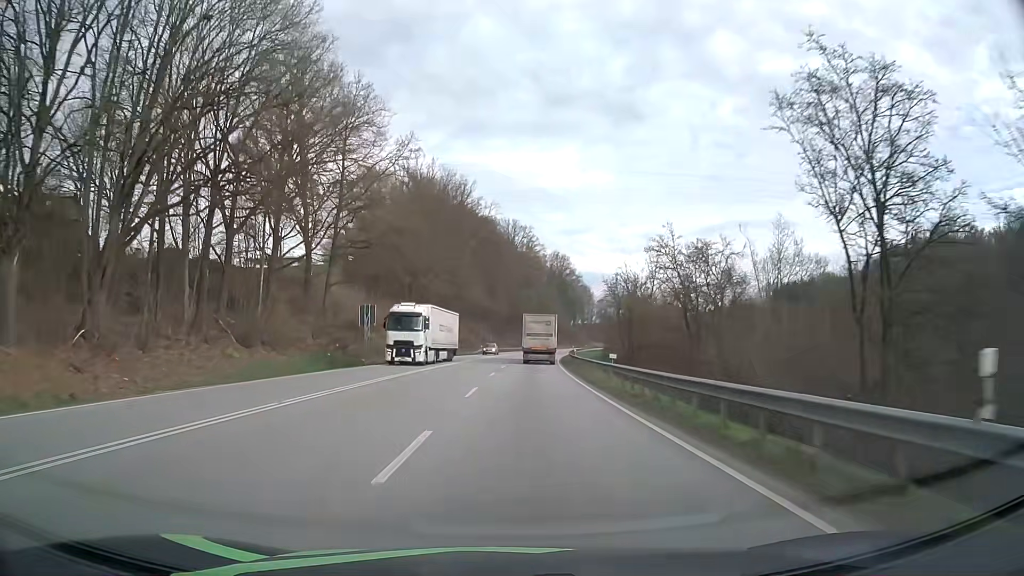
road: primary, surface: asphalt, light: Day
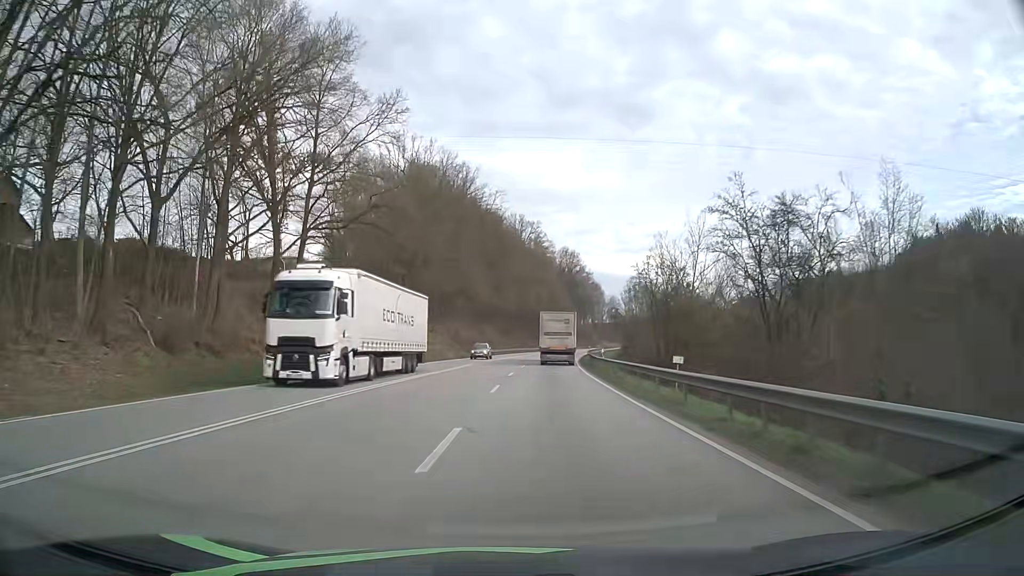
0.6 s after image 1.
(-0.1, +11.2) m; -1°
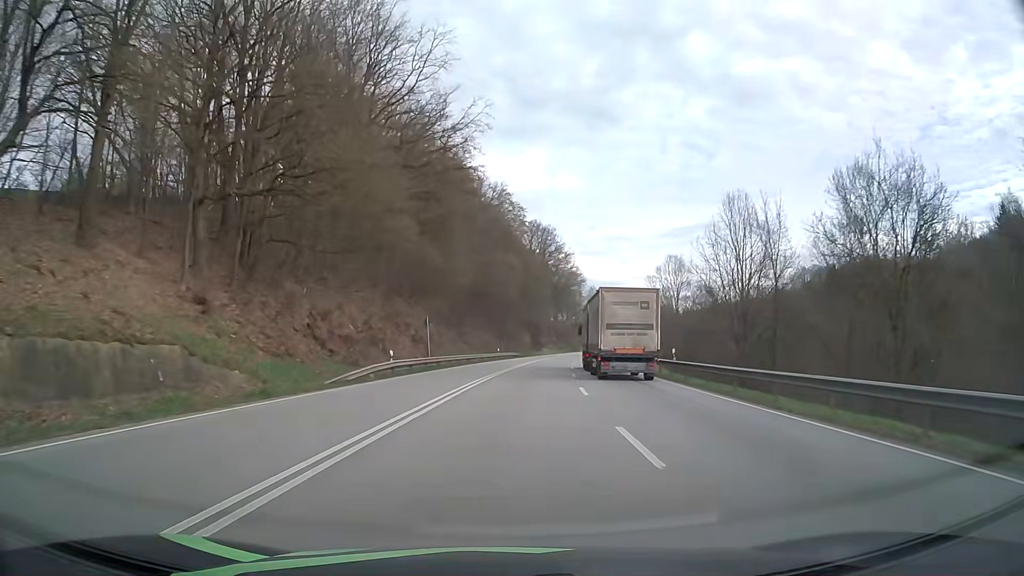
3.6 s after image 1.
(+0.6, +60.4) m; +3°
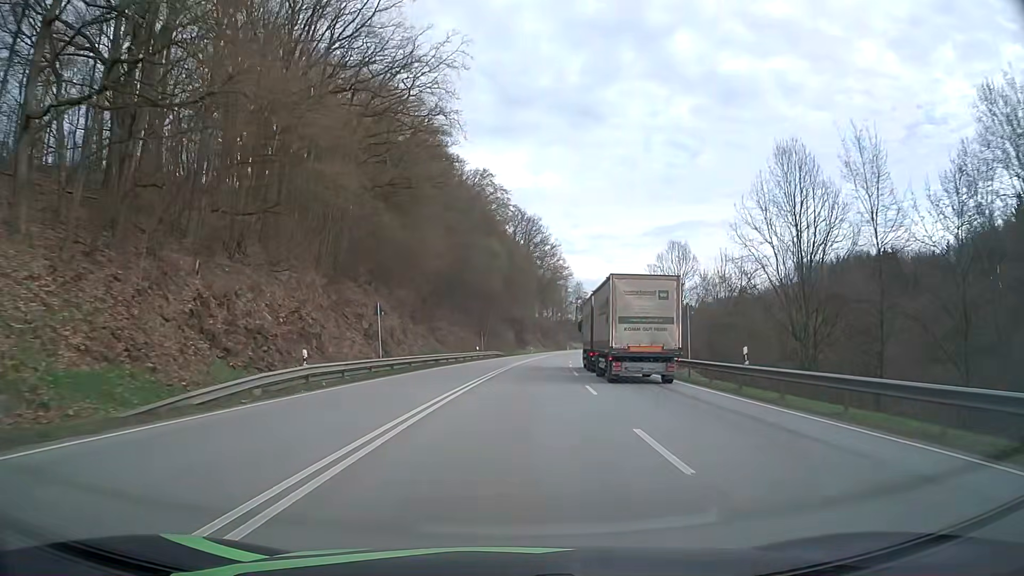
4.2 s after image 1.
(+0.2, +12.6) m; +2°
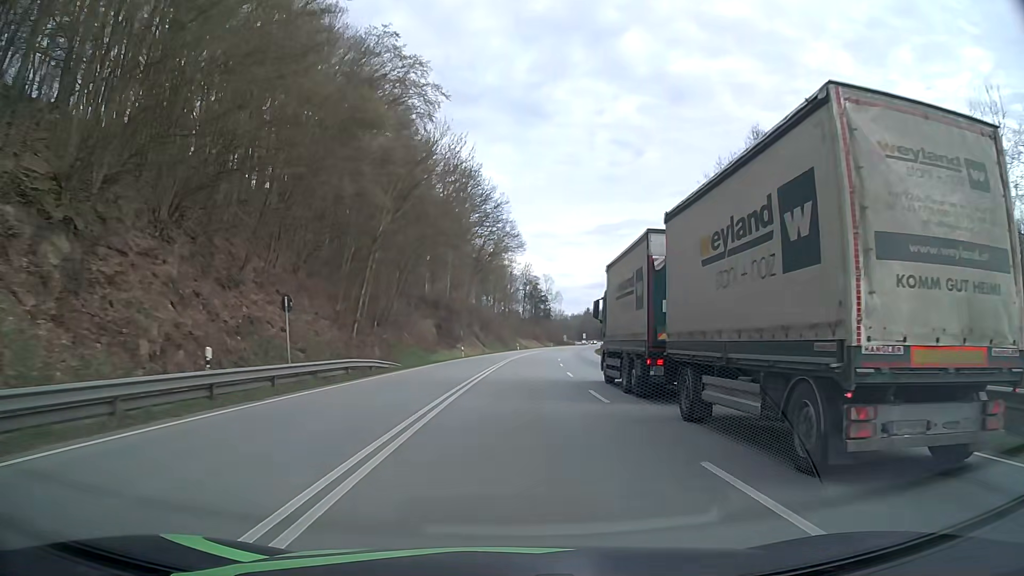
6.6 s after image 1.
(+2.5, +51.1) m; +5°
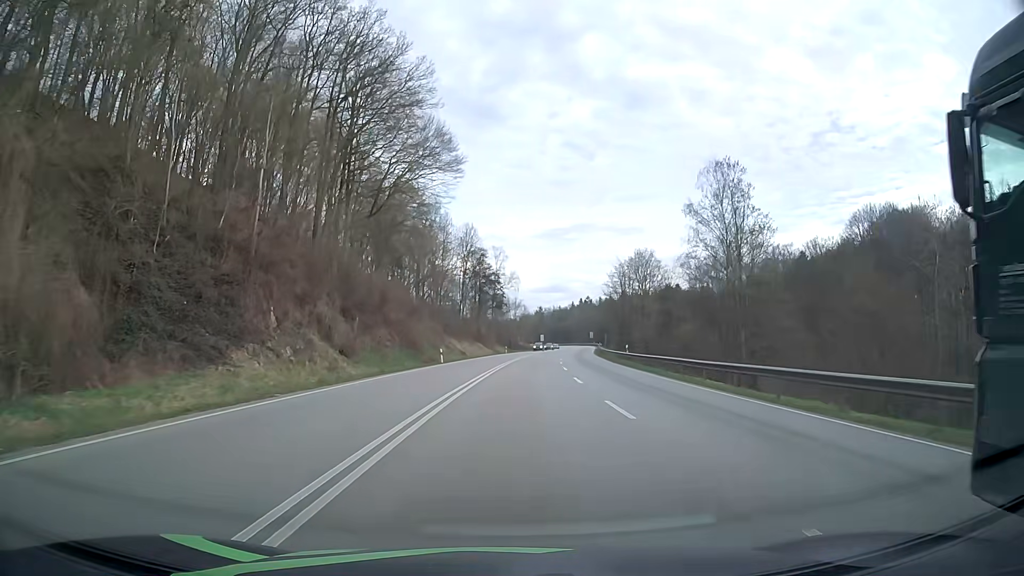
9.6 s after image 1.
(+2.7, +62.3) m; +5°
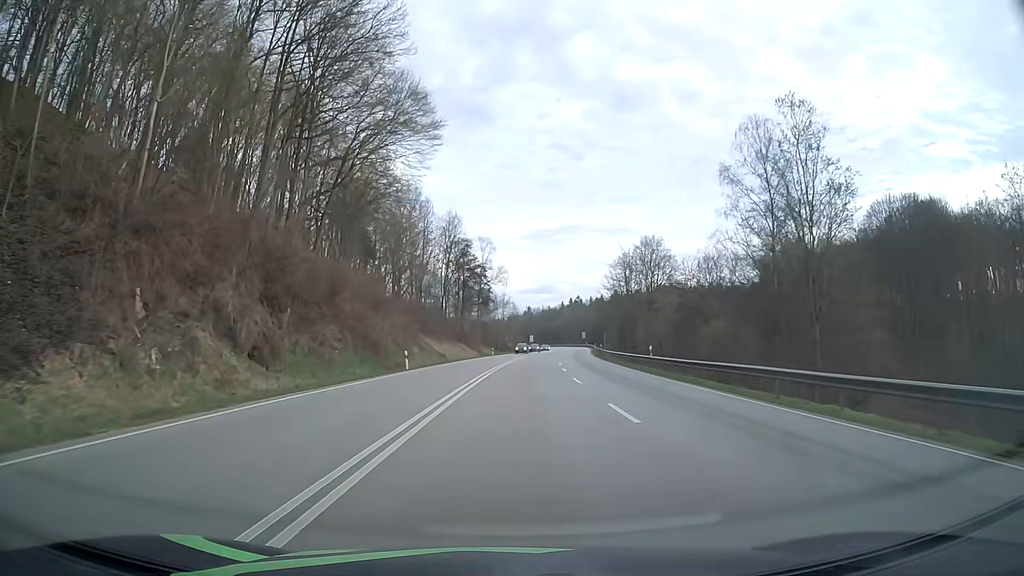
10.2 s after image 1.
(+0.1, +12.4) m; +1°
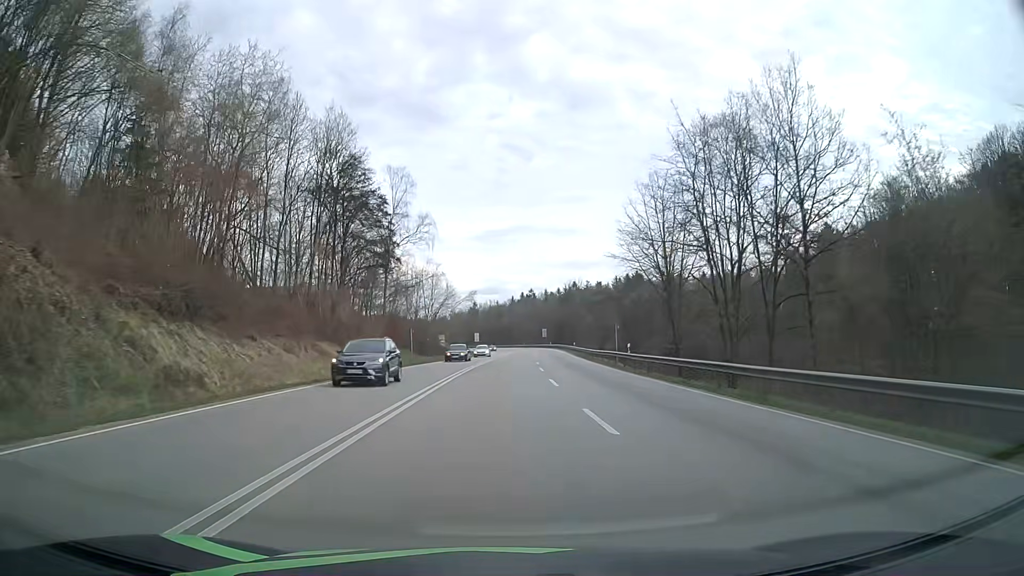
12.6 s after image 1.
(+2.1, +49.6) m; +5°
(0, +10) (0, +20) (0, +30) (+1, +40) (+1, +50) (+2, +60) (+2, +70) (+3, +80) (+4, +90) (+4, +100) m
